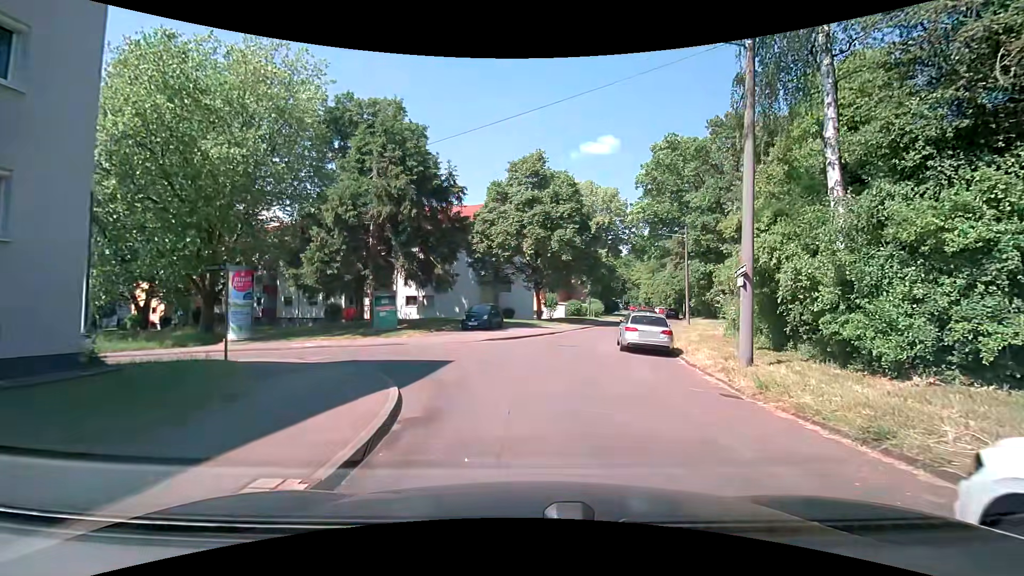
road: residential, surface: asphalt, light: Day
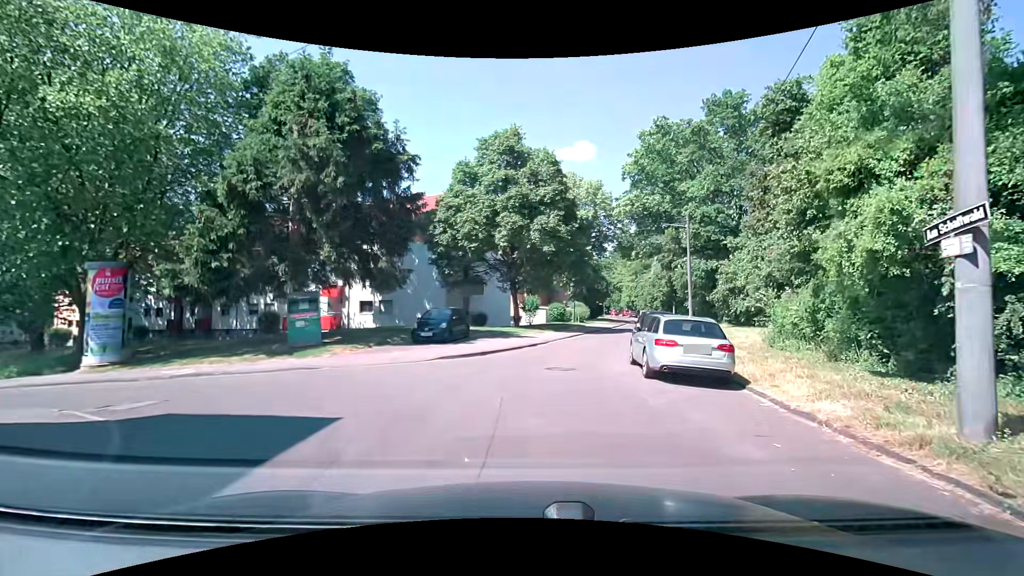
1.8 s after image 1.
(+0.1, +6.8) m; +1°
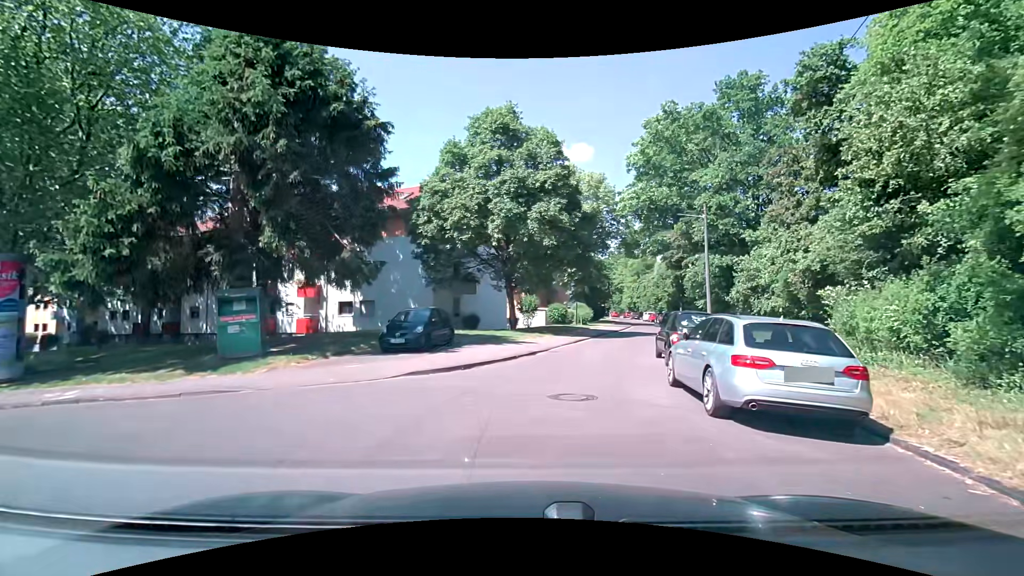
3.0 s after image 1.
(+0.1, +4.1) m; 0°
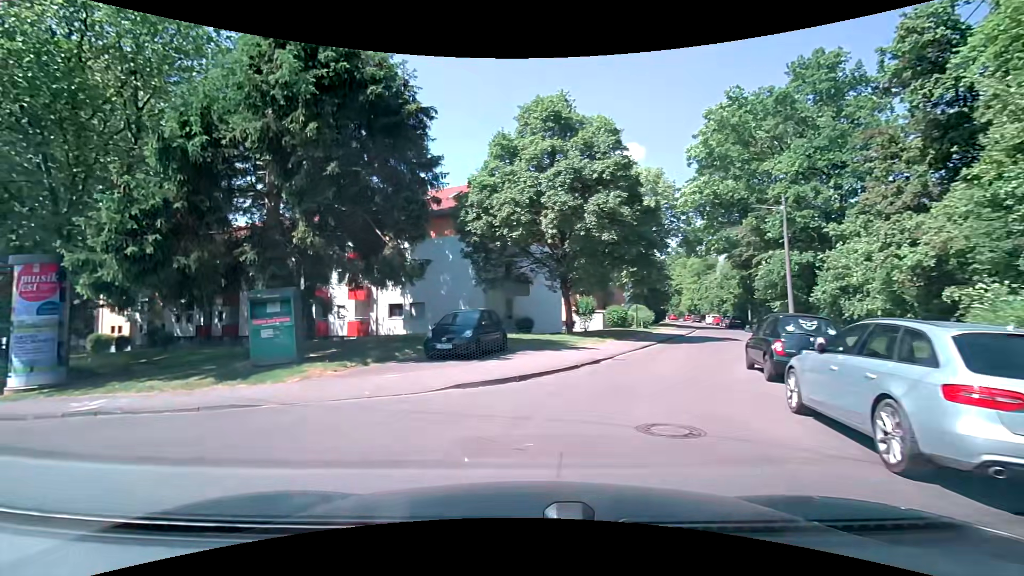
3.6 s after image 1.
(0.0, +2.0) m; -5°
